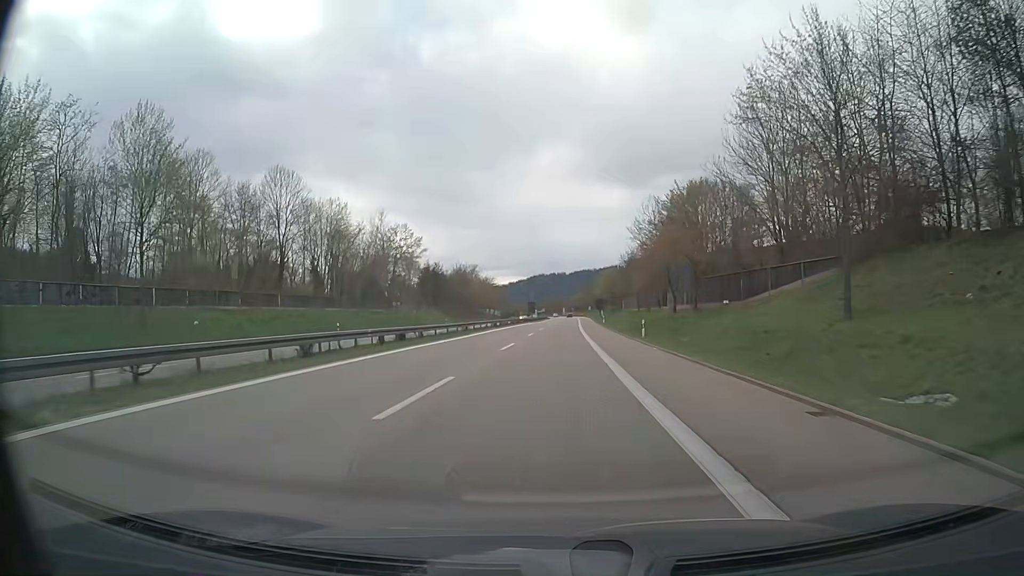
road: trunk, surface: asphalt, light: Day
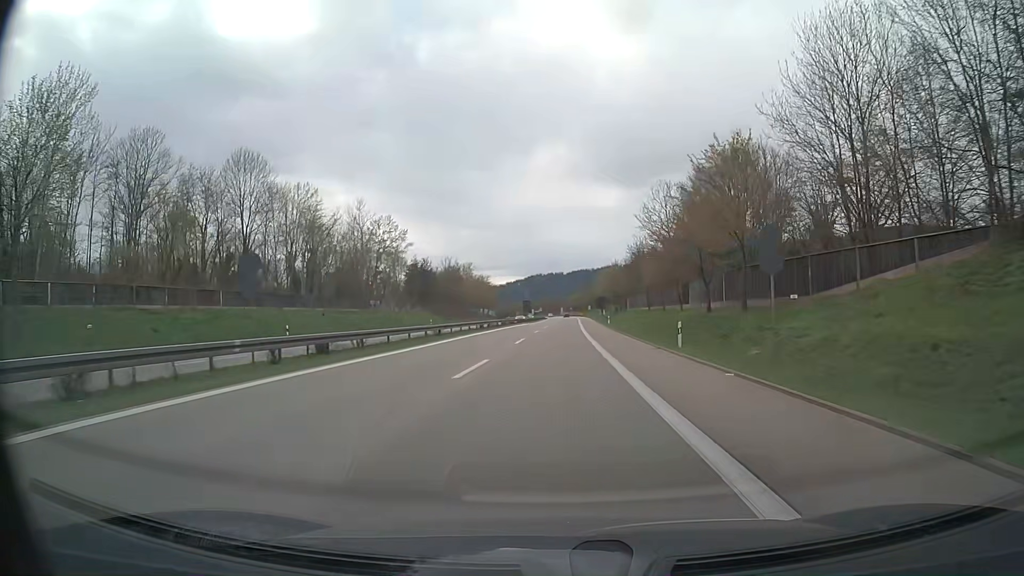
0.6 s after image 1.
(0.0, +11.6) m; 0°
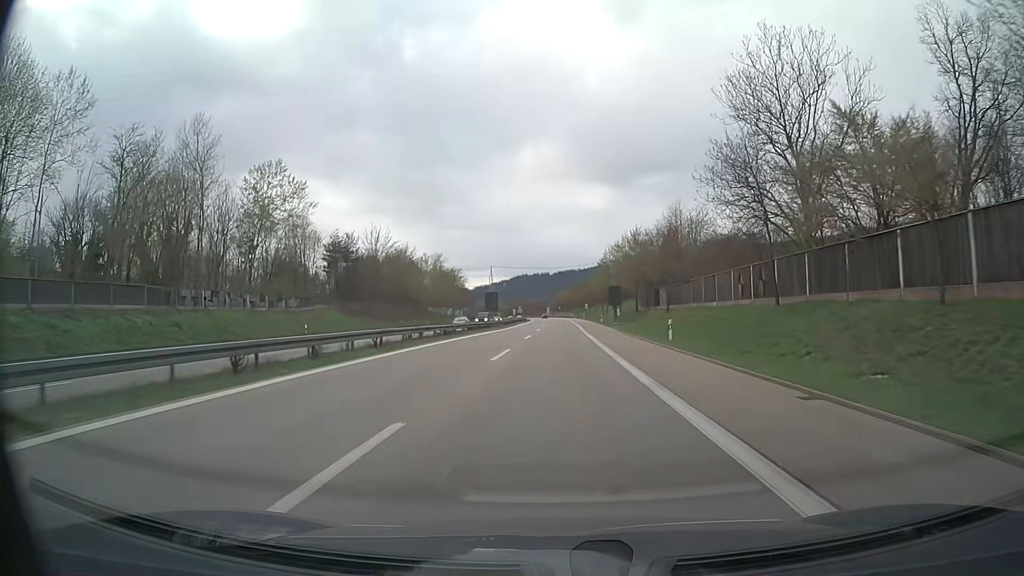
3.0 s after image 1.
(+0.3, +46.3) m; +1°
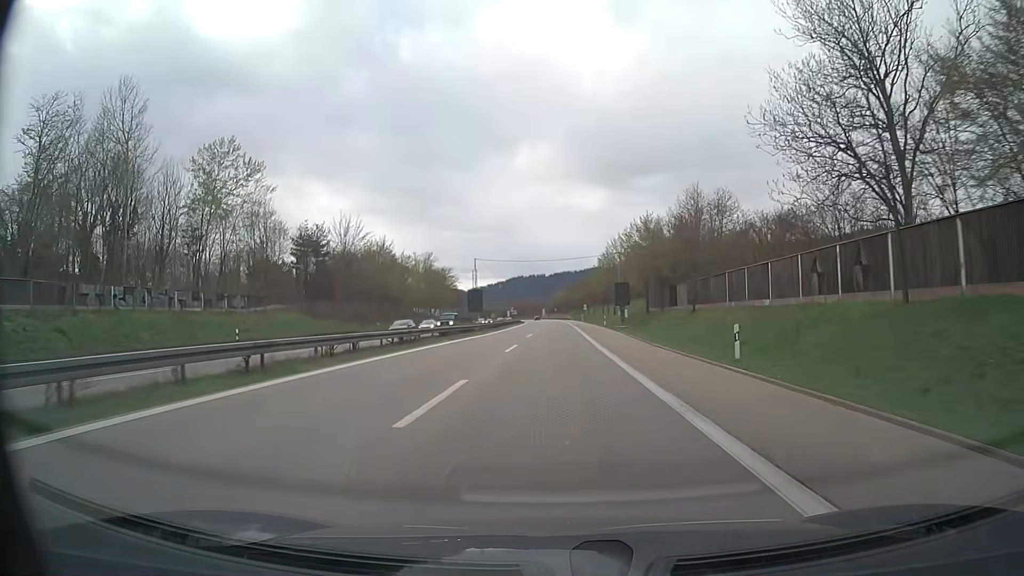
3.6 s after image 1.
(0.0, +11.6) m; 0°
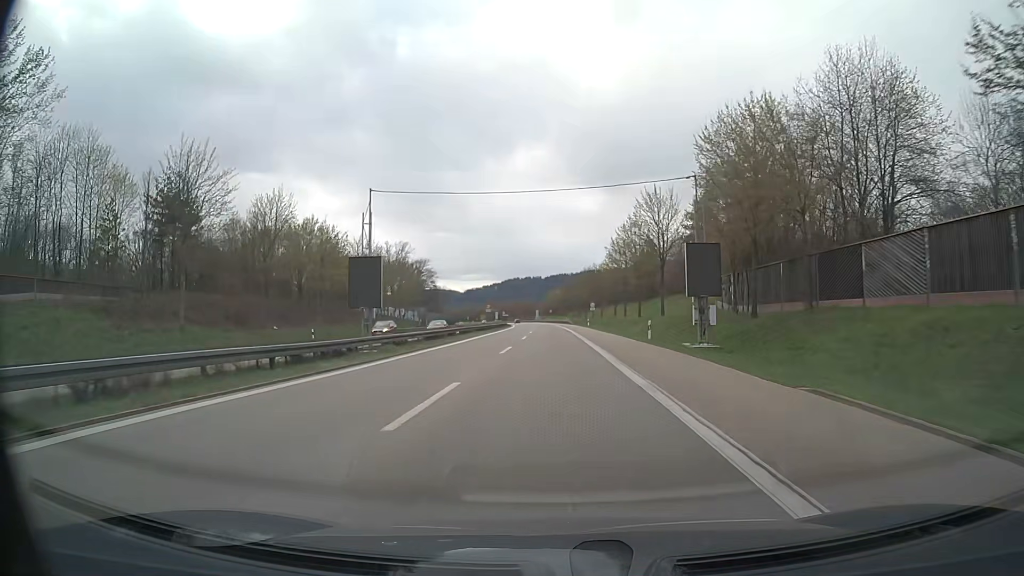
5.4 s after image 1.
(+0.3, +34.8) m; 0°
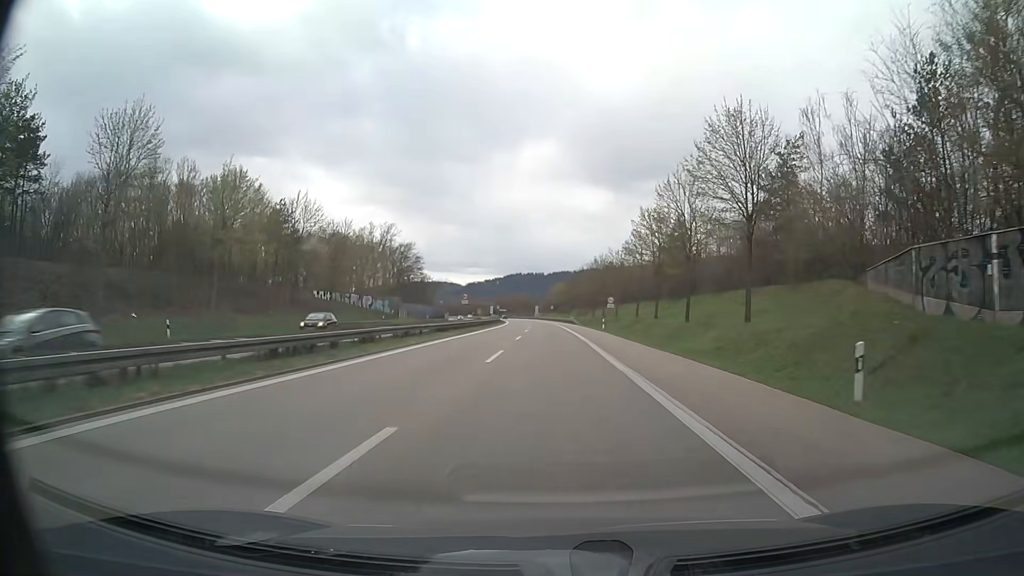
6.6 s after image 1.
(-0.1, +23.2) m; 0°
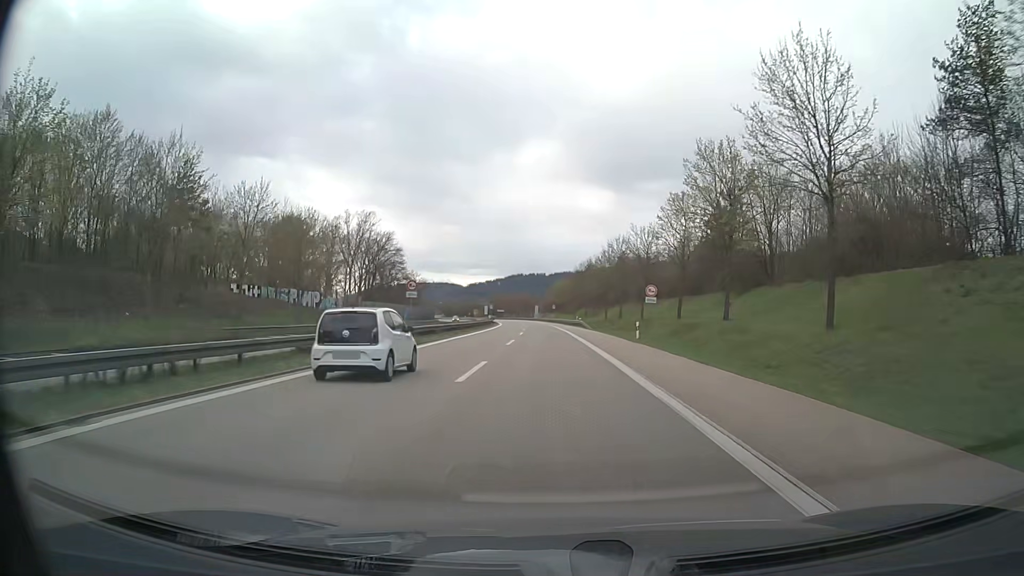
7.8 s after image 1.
(0.0, +23.1) m; 0°
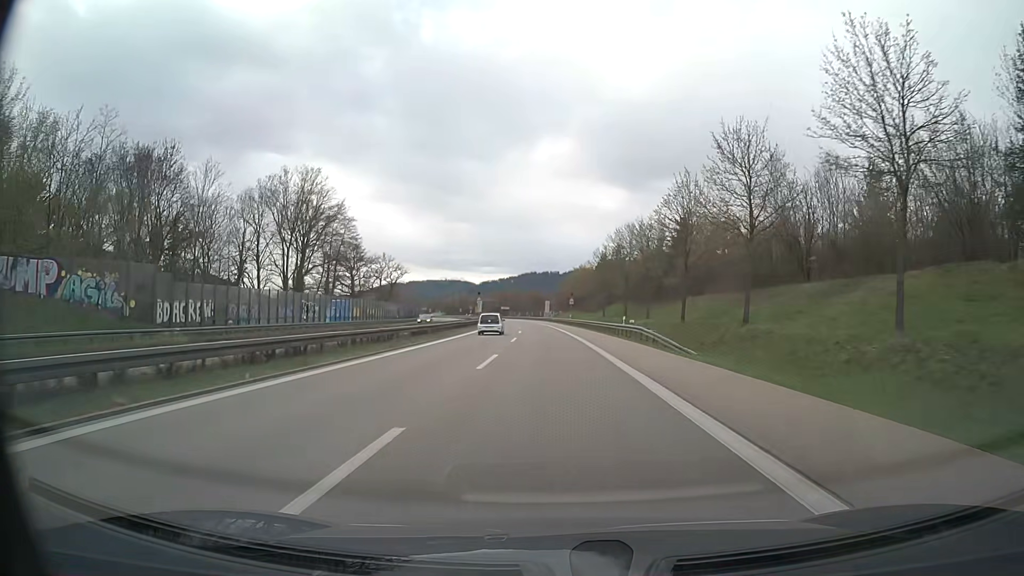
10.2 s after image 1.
(-0.5, +46.2) m; -1°
(0, +10) (0, +20) (0, +30) (0, +40) (-1, +50) (-1, +60) (-1, +70) (-2, +80) (-3, +90) (-3, +100) m
